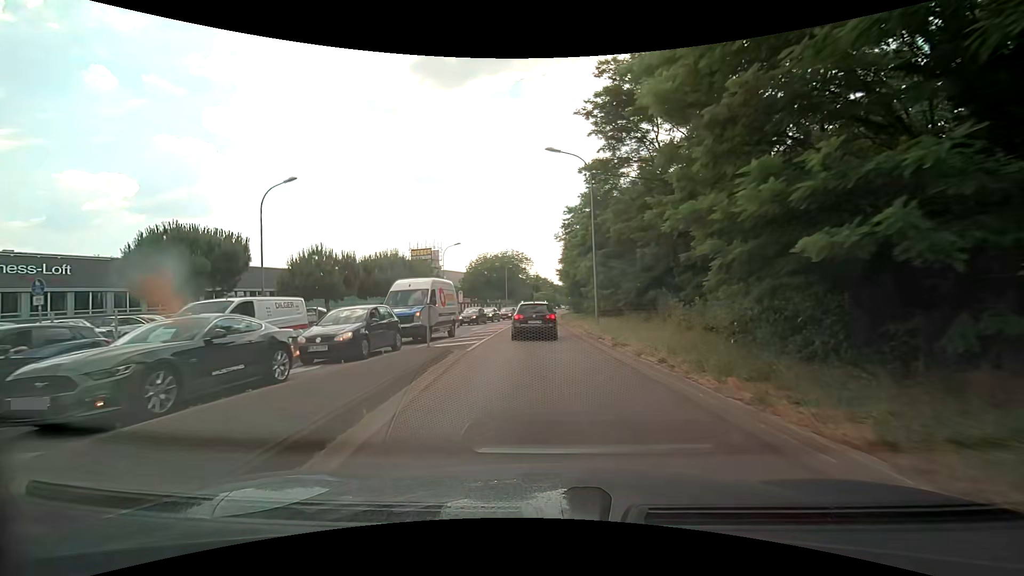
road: secondary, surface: asphalt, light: Day
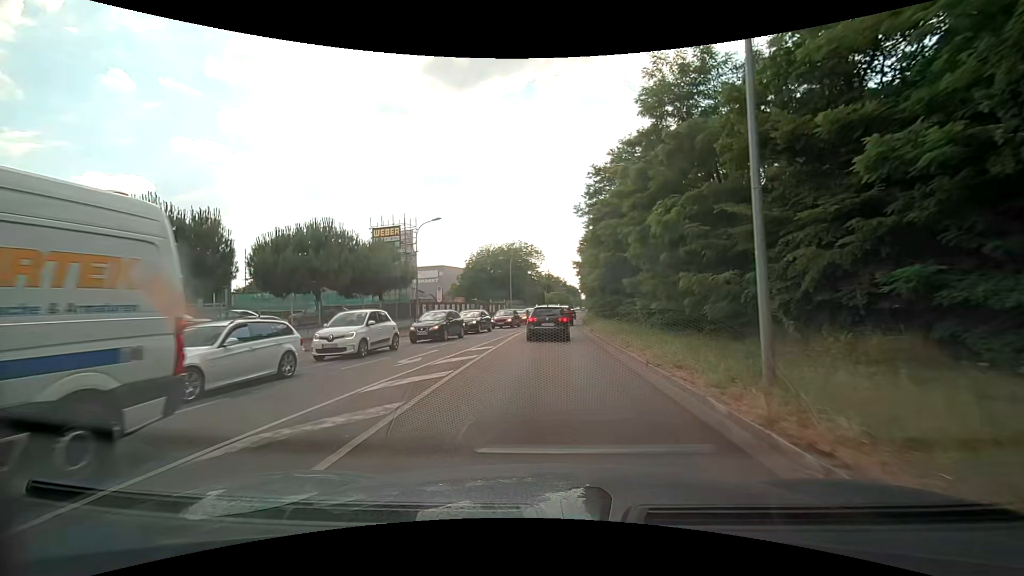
(-0.3, +18.0) m; -2°
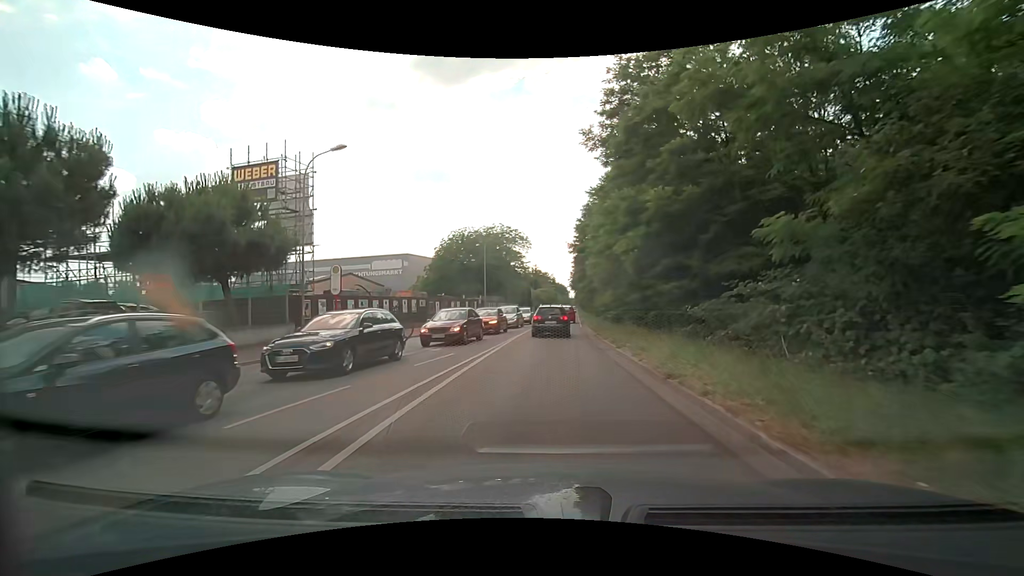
(+0.4, +18.3) m; +2°
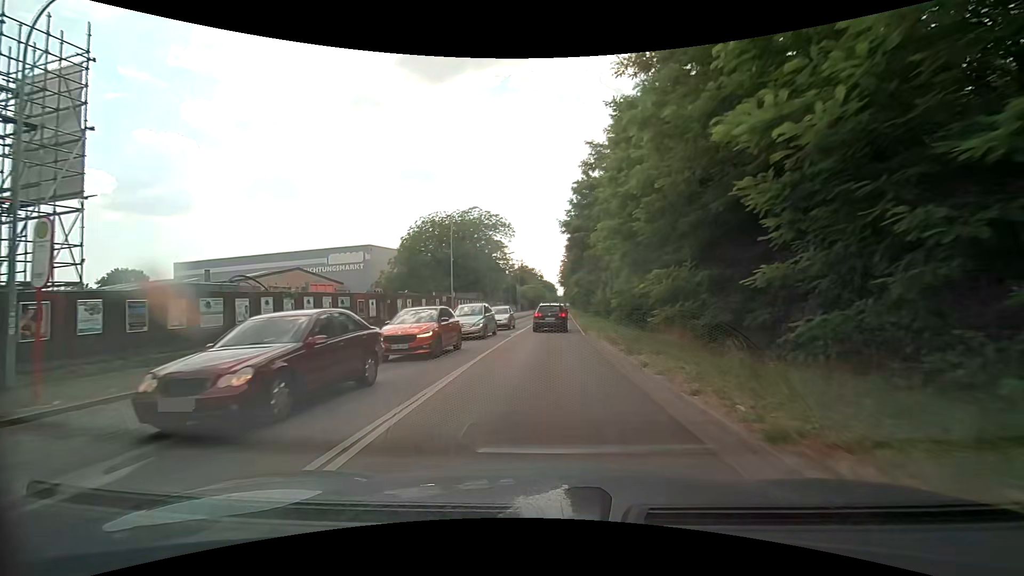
(+0.1, +12.6) m; +1°
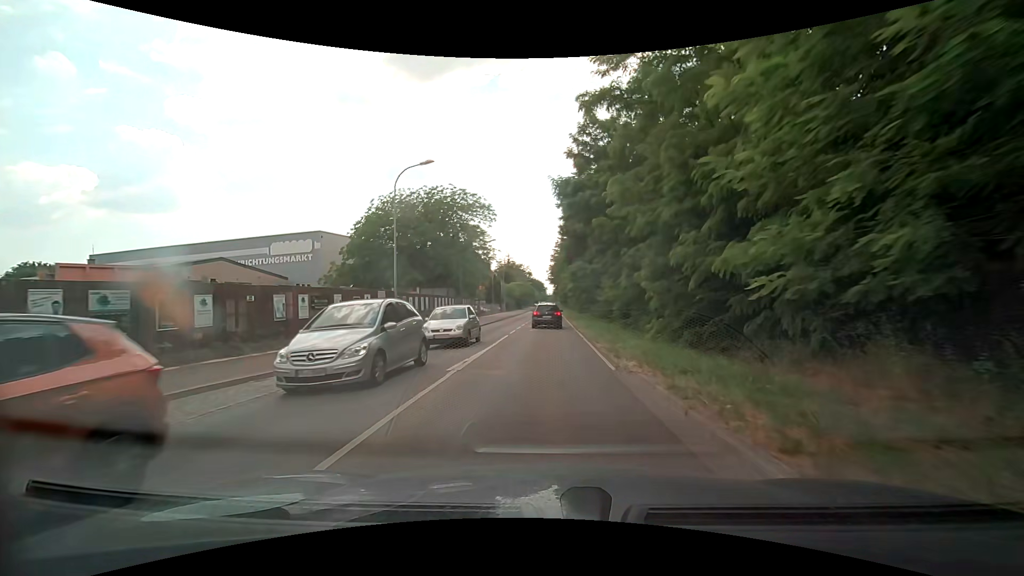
(+0.1, +12.9) m; +2°
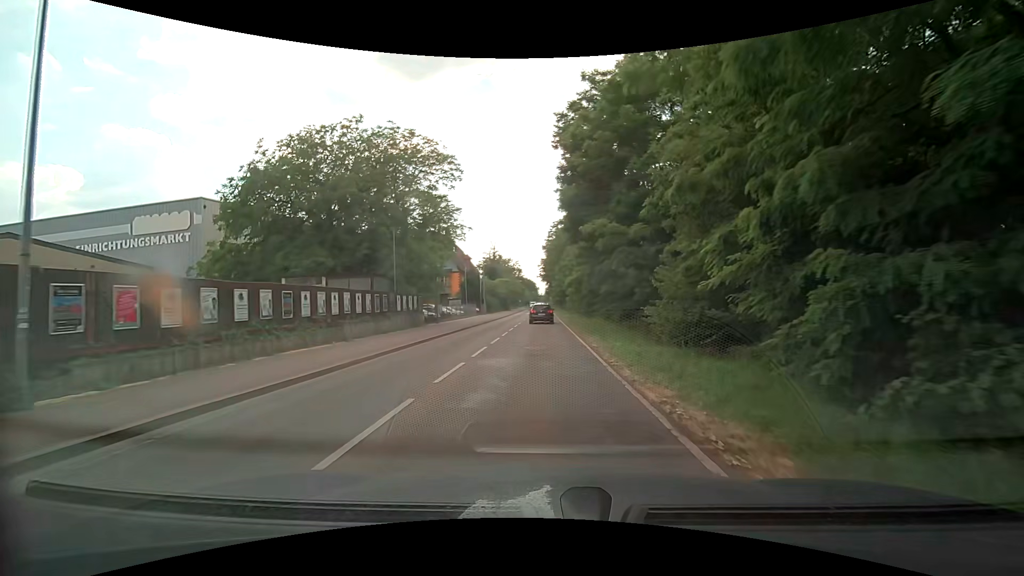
(0.0, +19.8) m; 0°
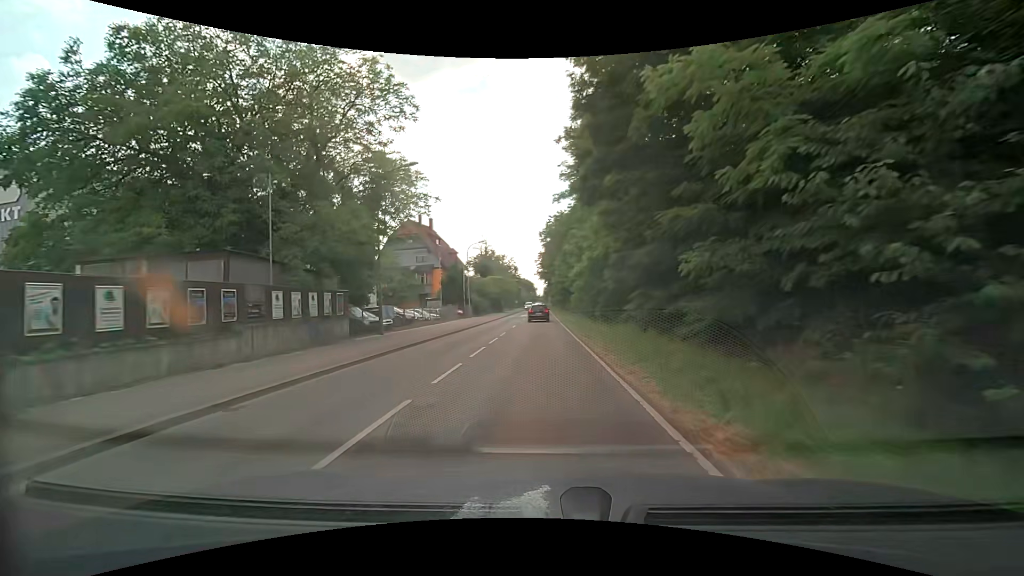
(0.0, +13.6) m; 0°
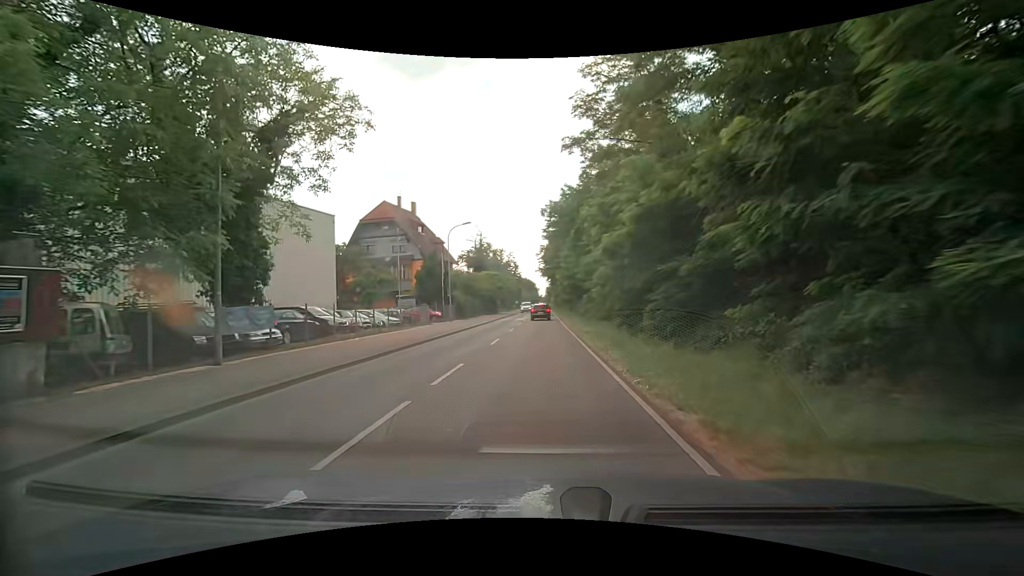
(0.0, +13.8) m; 0°
(0, +10) (0, +20) (0, +30) (0, +40) (0, +50) (0, +60) (0, +70) (-1, +80) (-1, +90) (-1, +100) m
